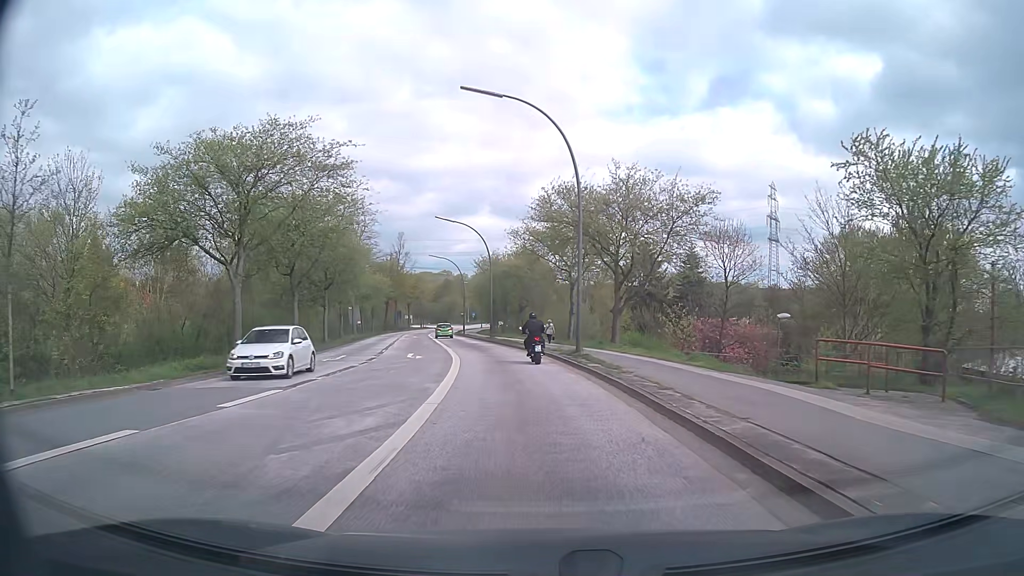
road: secondary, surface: asphalt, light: Day
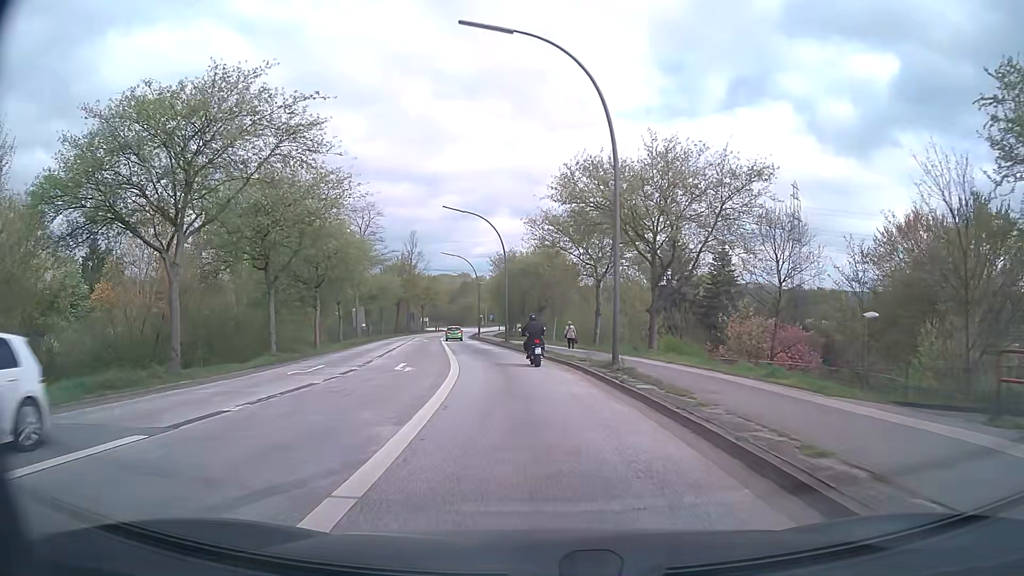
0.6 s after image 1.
(-0.1, +6.2) m; -1°
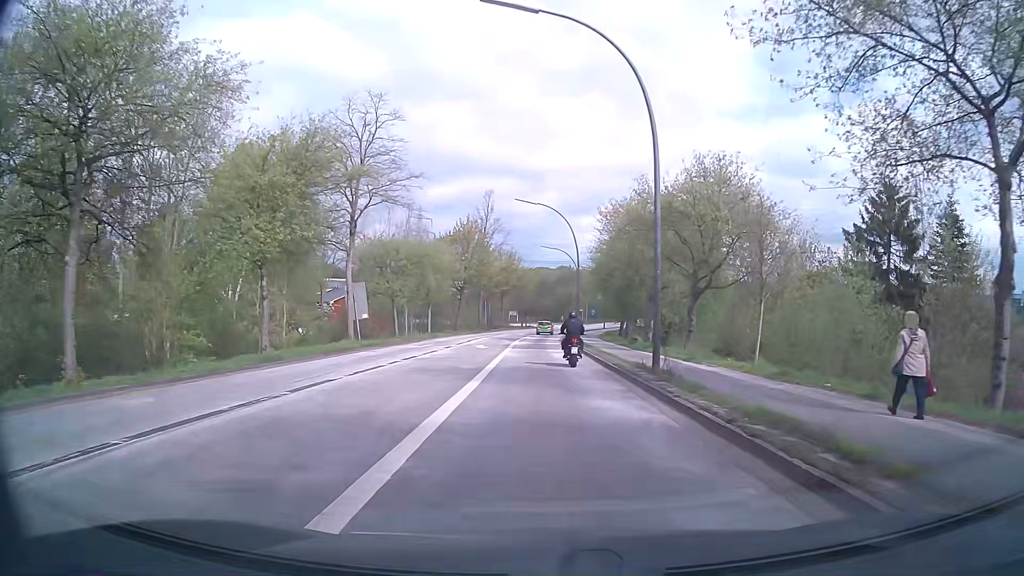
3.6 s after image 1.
(-2.8, +31.6) m; -9°
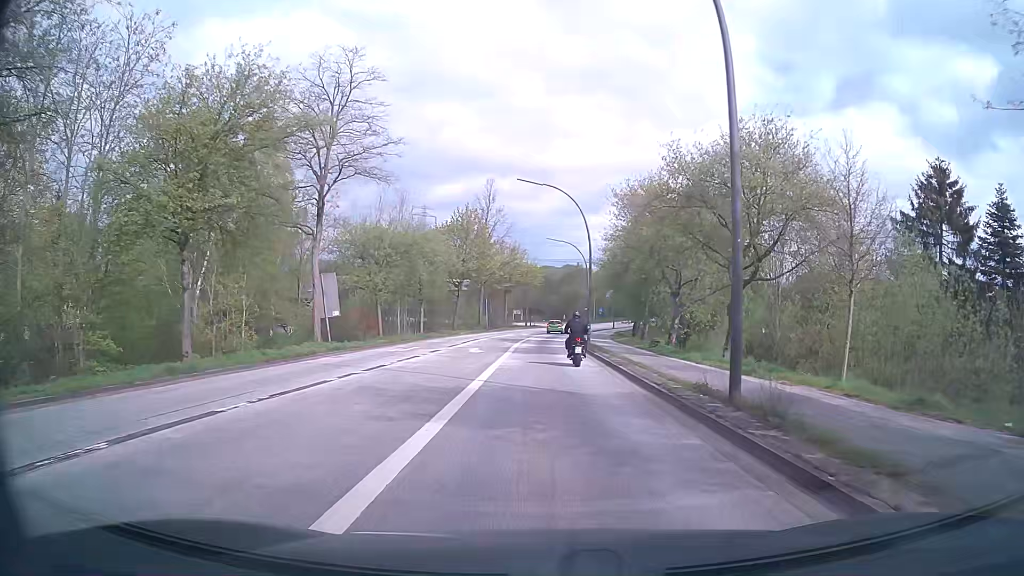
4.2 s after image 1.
(0.0, +6.4) m; 0°
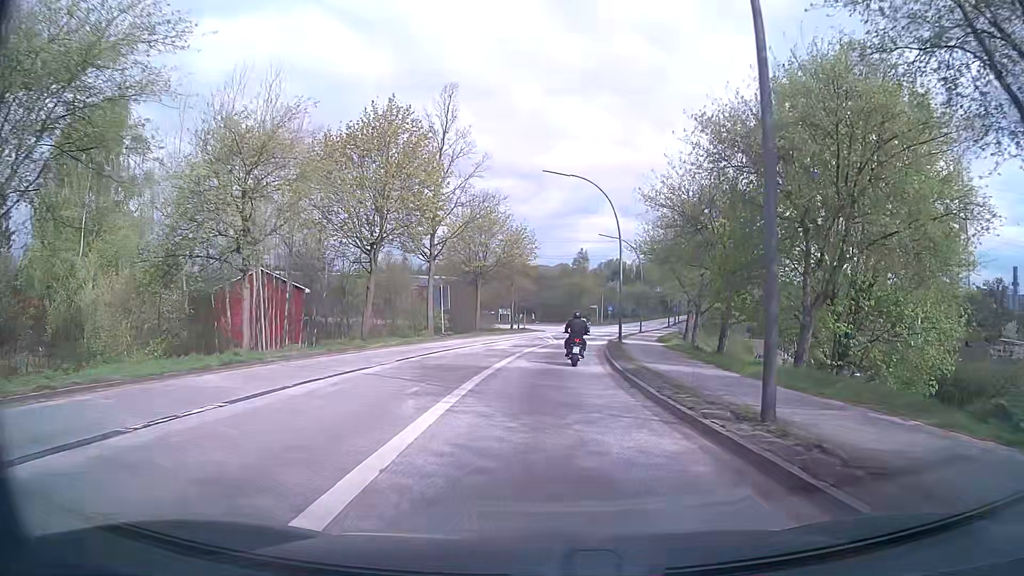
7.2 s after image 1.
(-0.1, +32.5) m; +1°
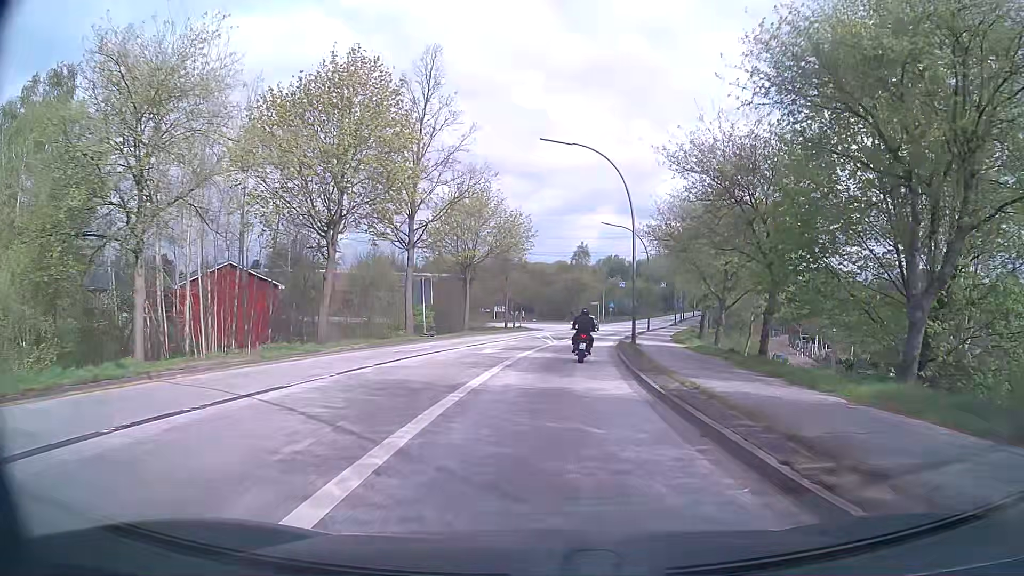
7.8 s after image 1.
(0.0, +6.5) m; 0°
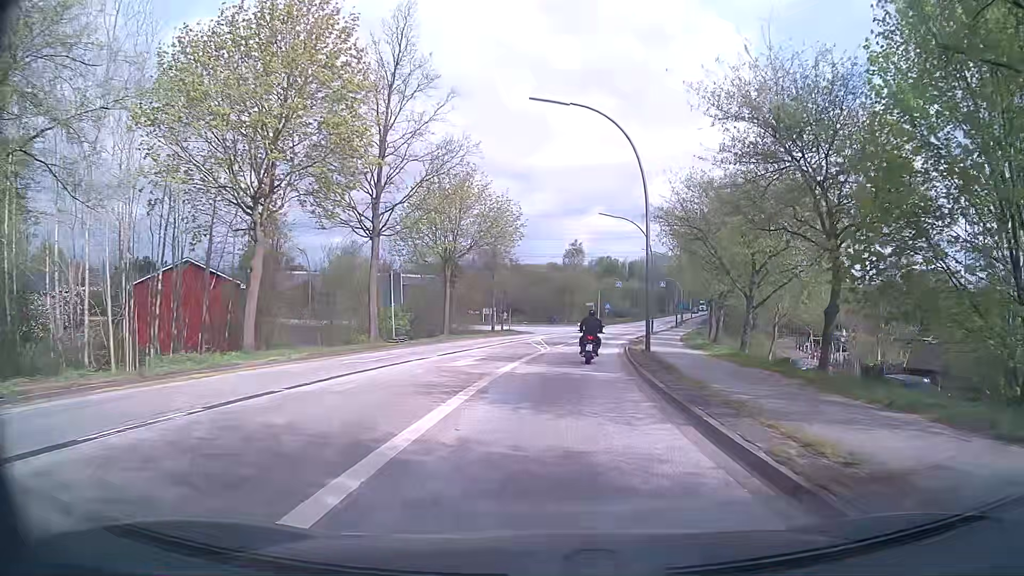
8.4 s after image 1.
(0.0, +6.5) m; 0°
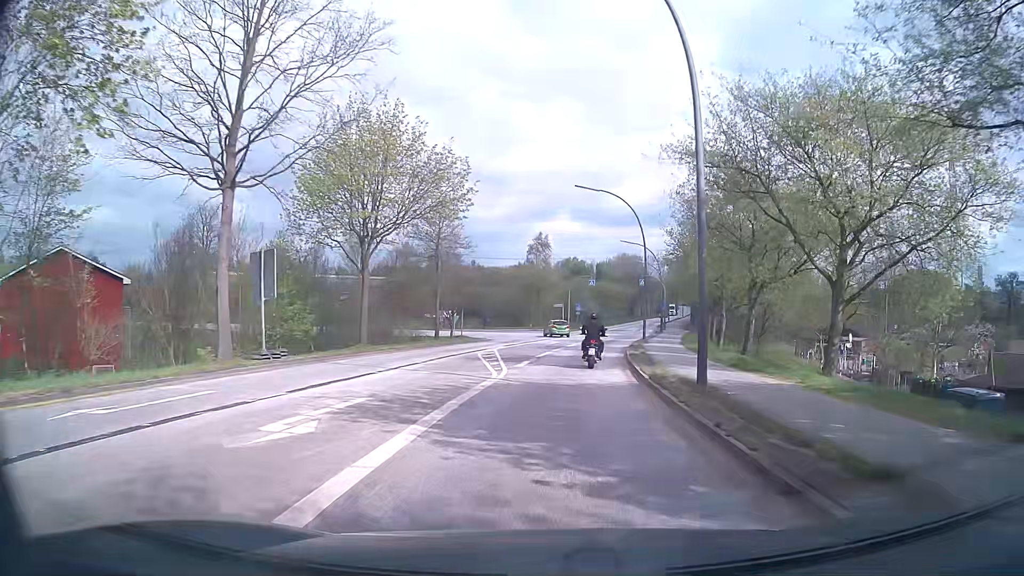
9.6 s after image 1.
(+0.3, +12.9) m; +3°
(0, +10) (+1, +20) (+2, +30) (+3, +40) (+5, +50) (+7, +59) (+9, +69) (+11, +79) (+13, +89) (+15, +99) m
